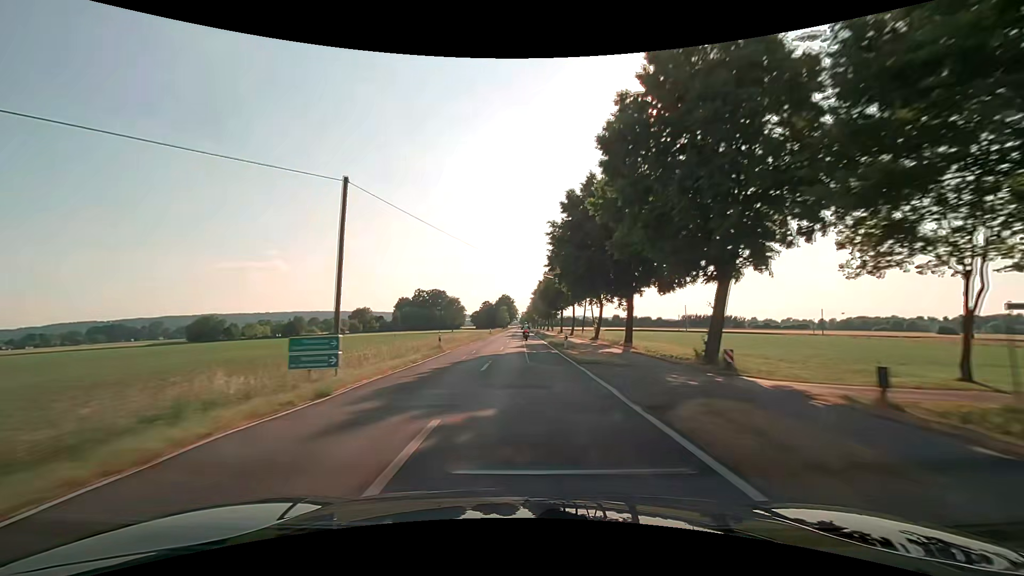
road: secondary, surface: asphalt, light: Day
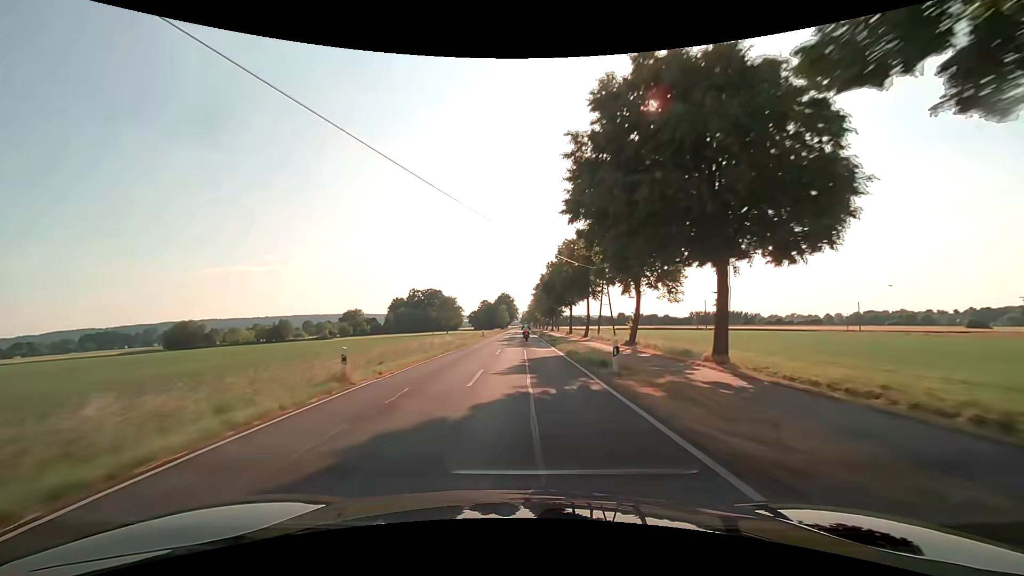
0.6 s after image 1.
(0.0, +16.0) m; 0°
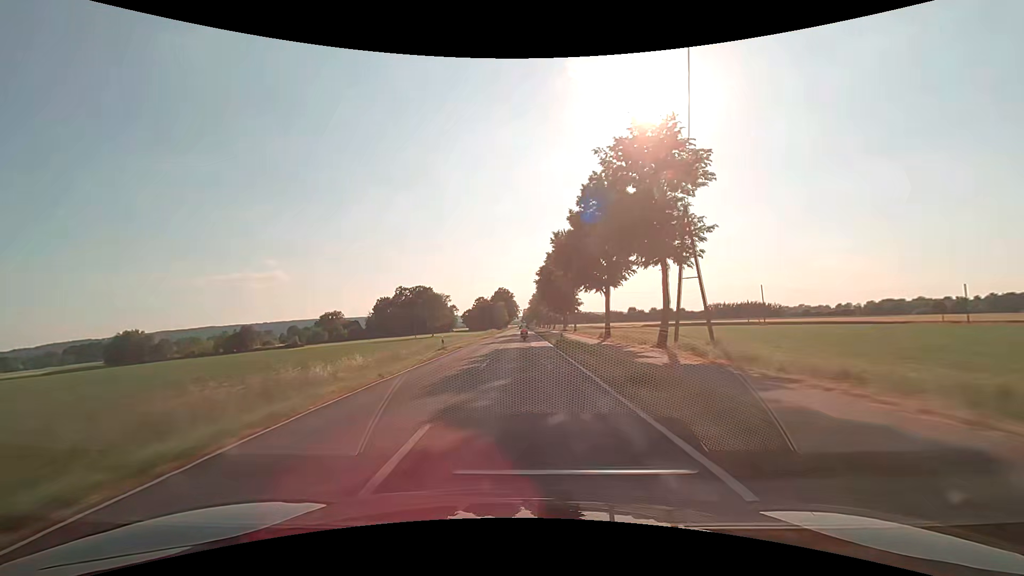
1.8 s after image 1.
(+0.1, +31.9) m; 0°
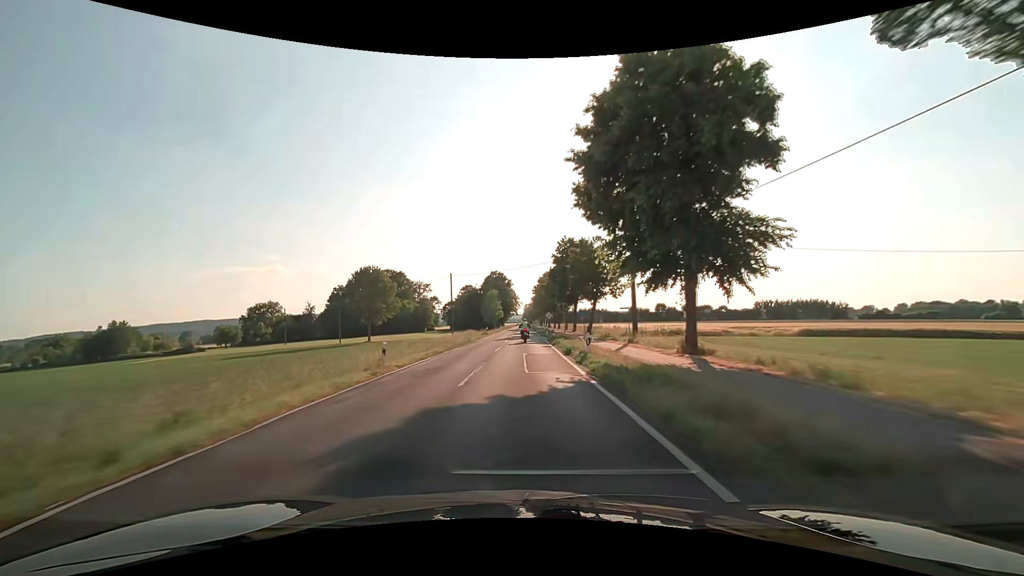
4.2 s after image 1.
(-0.6, +63.0) m; -1°
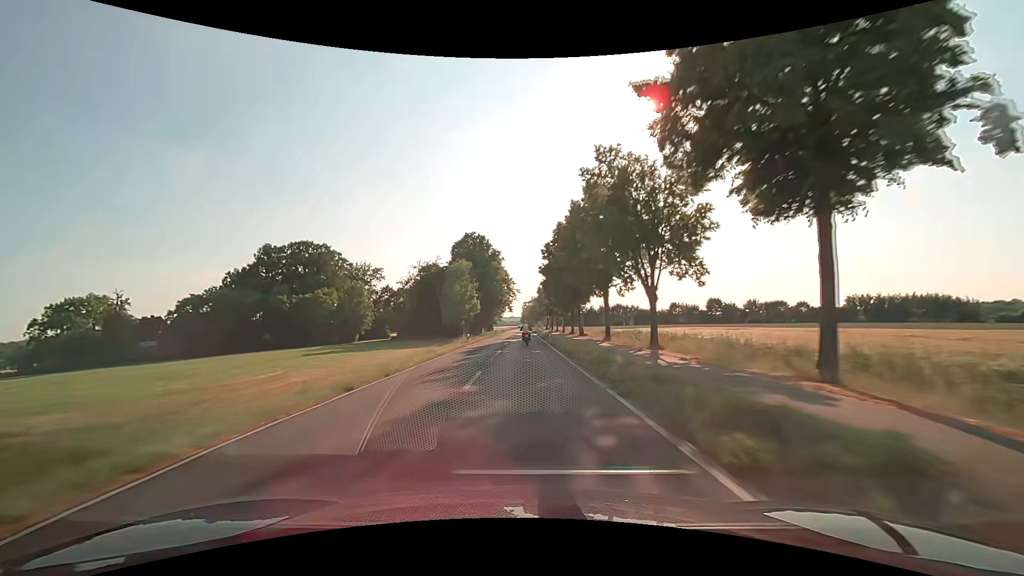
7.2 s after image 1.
(0.0, +72.9) m; 0°
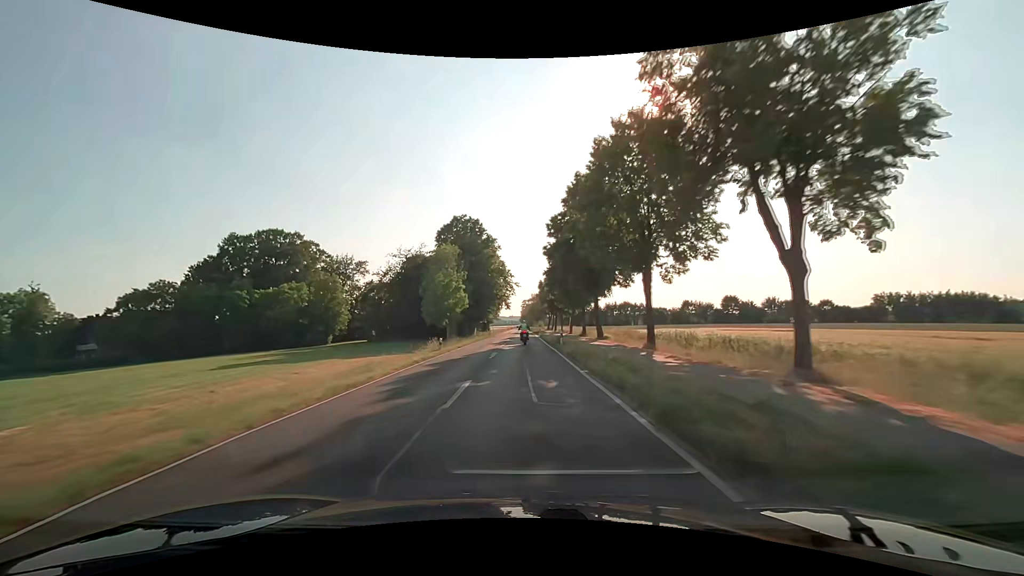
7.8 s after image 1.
(0.0, +14.4) m; 0°
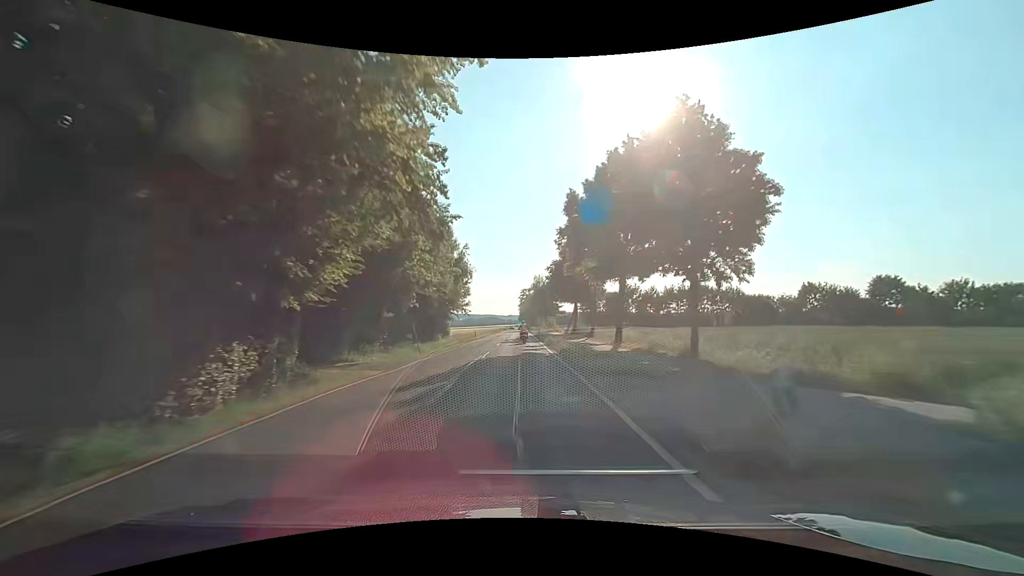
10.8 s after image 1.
(-0.1, +71.6) m; +1°
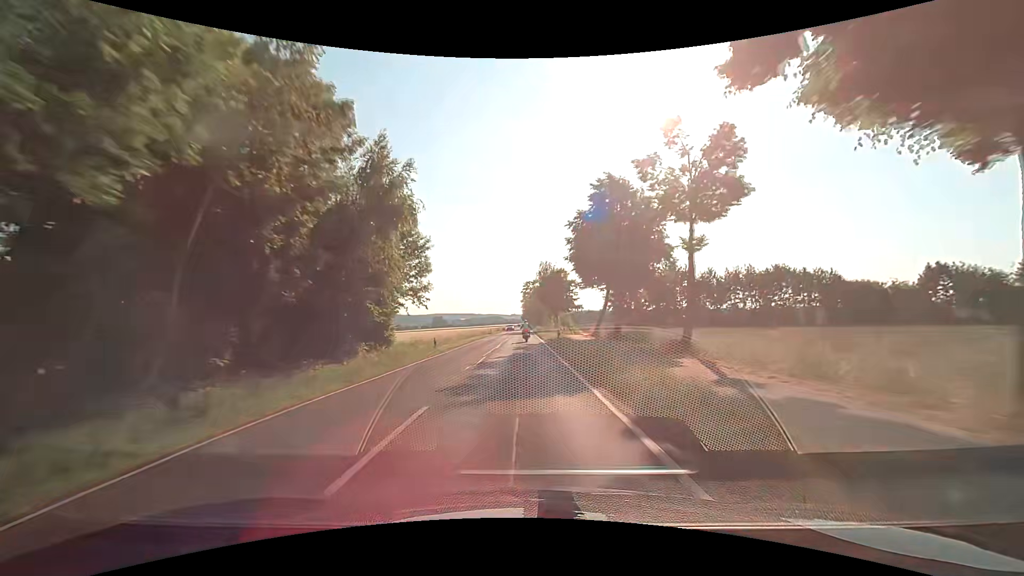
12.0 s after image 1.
(-0.3, +28.2) m; -1°
